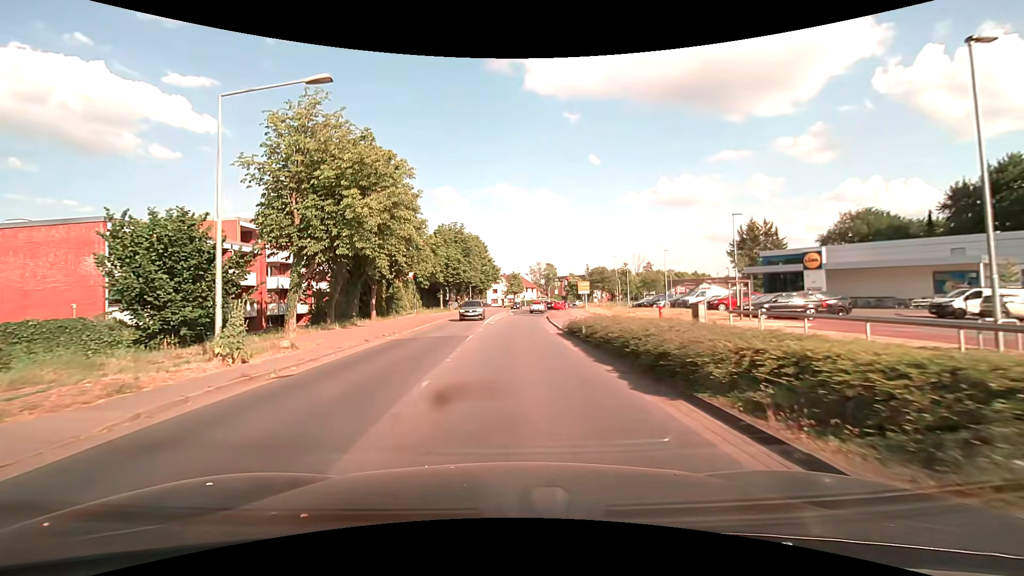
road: tertiary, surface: asphalt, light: Day
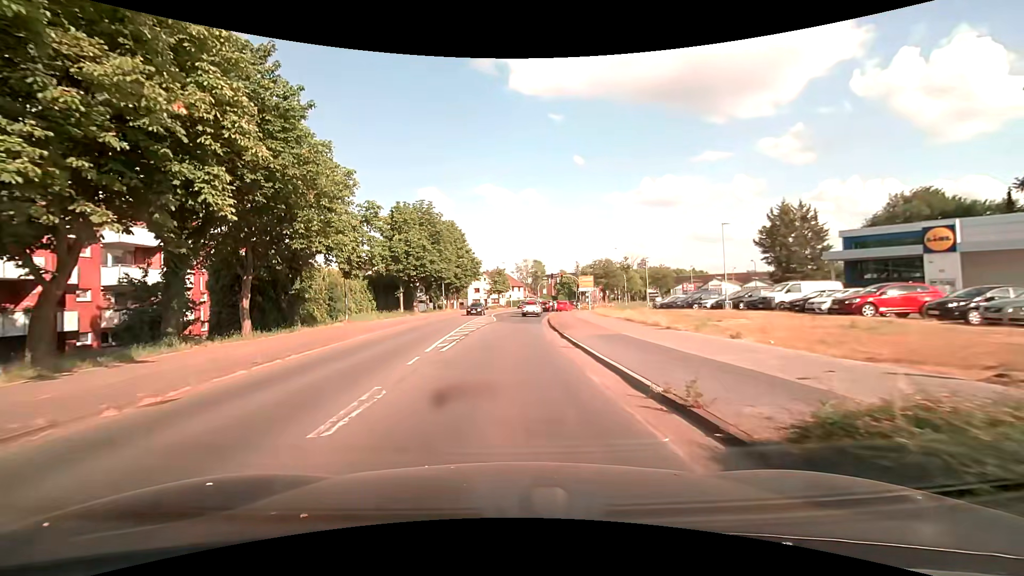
(+0.2, +18.4) m; +2°
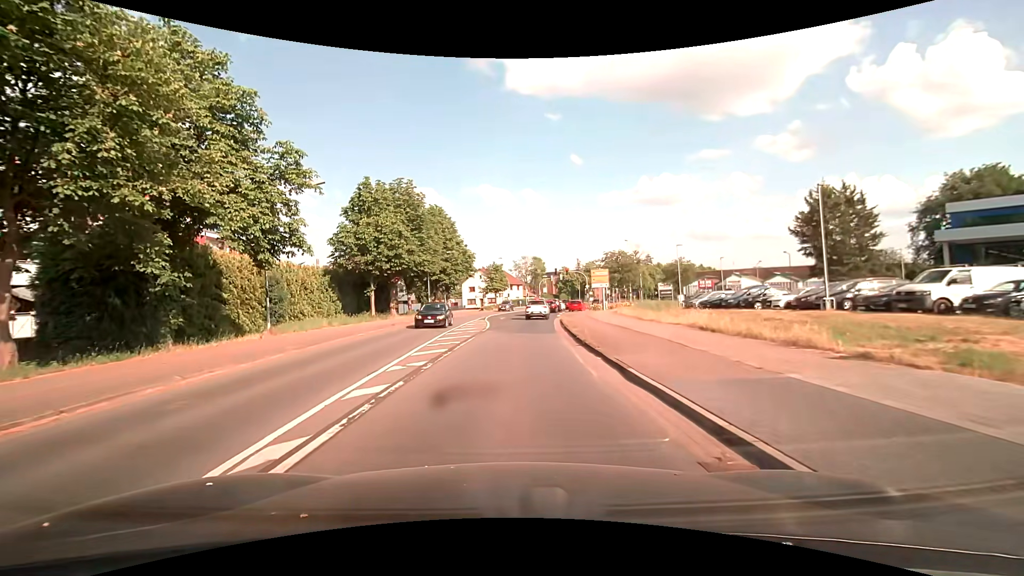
(-0.1, +11.4) m; -1°
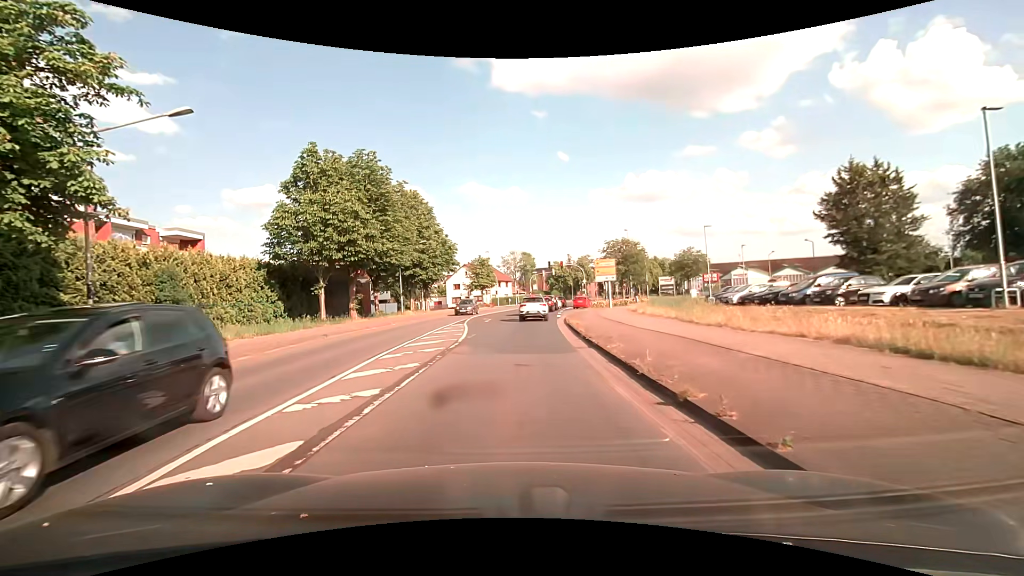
(+0.3, +9.5) m; +3°
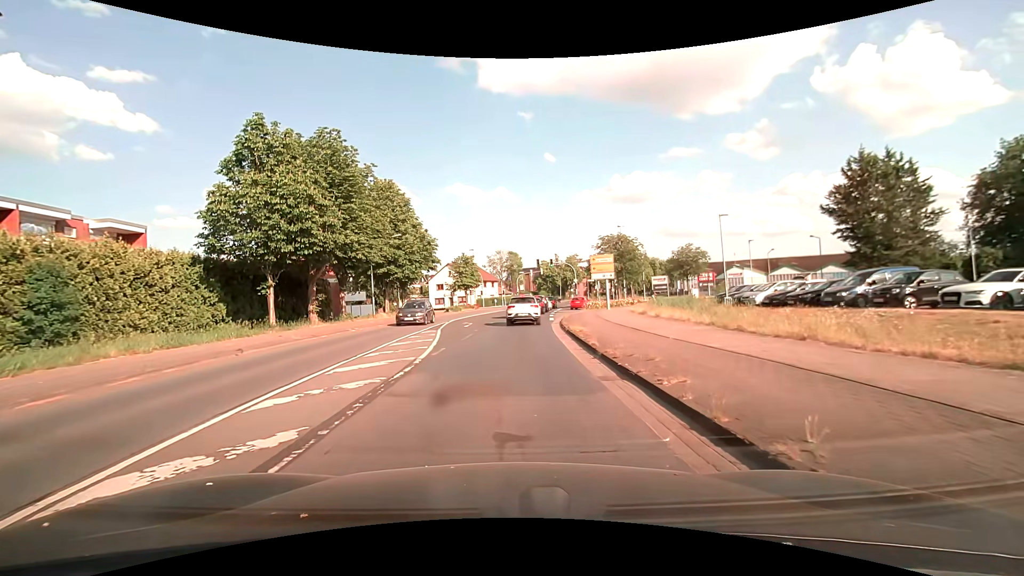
(0.0, +5.3) m; +1°
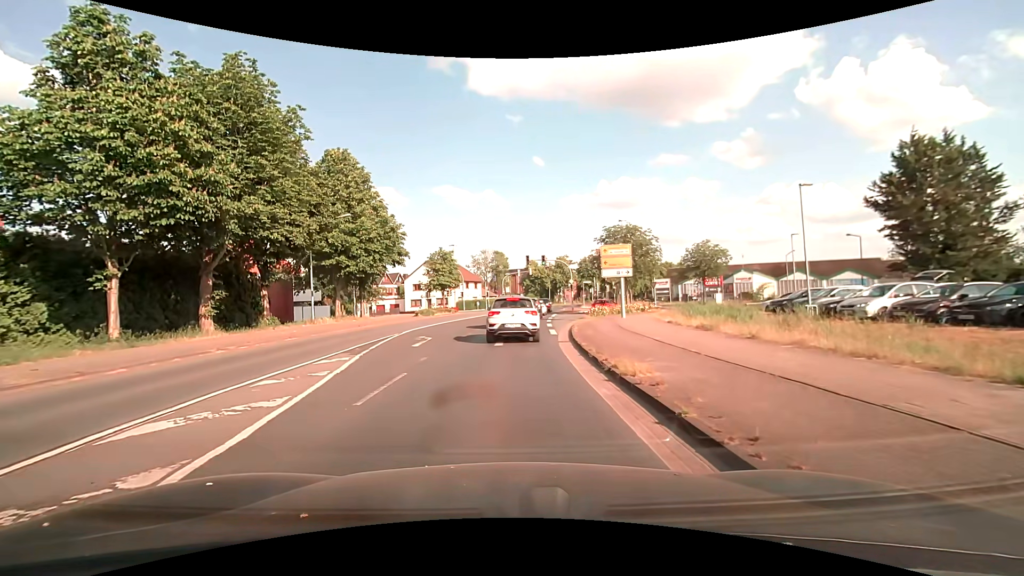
(+0.2, +10.6) m; +2°
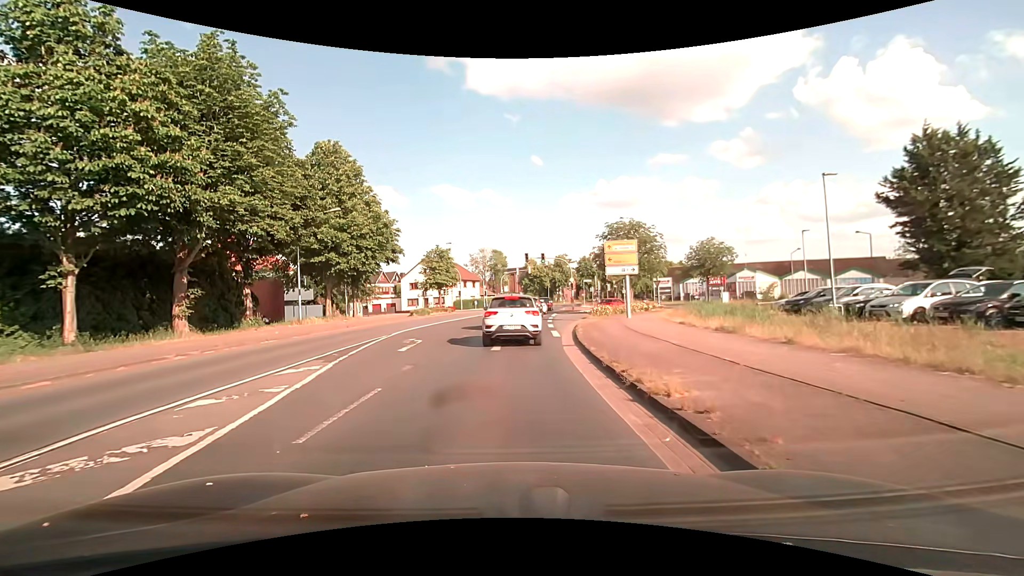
(0.0, +1.8) m; +1°
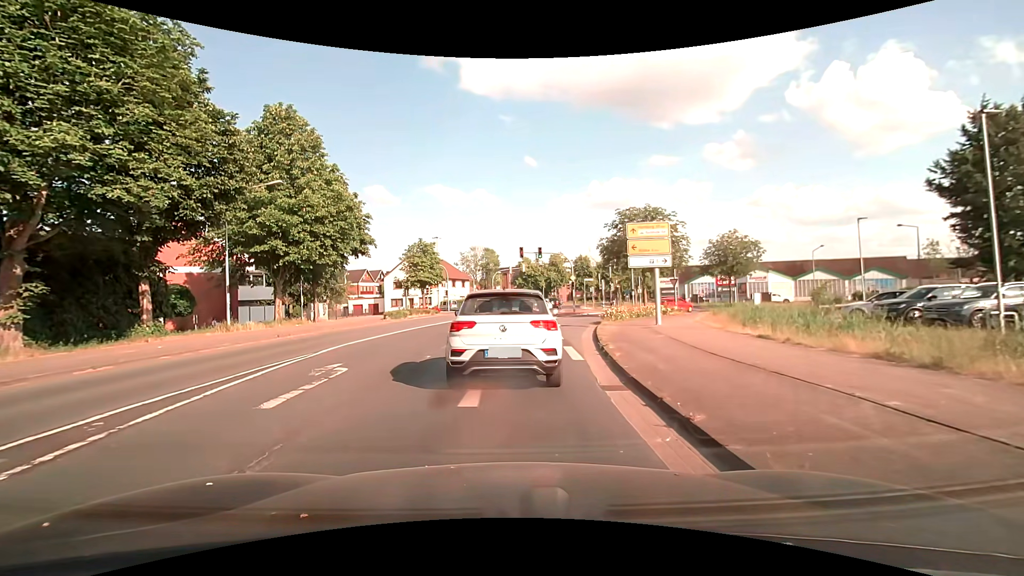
(0.0, +7.2) m; 0°
(0, +10) (+1, +20) (+3, +30) (+6, +39) (+12, +47) (+20, +54) (+29, +56) (+39, +55) (+49, +55) (+59, +55) m
